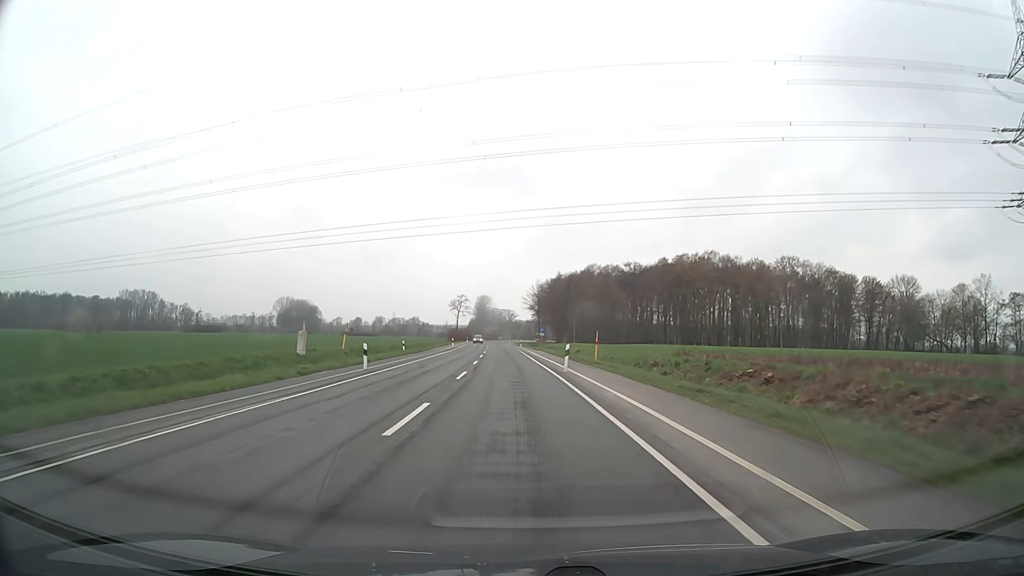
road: secondary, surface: asphalt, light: Day
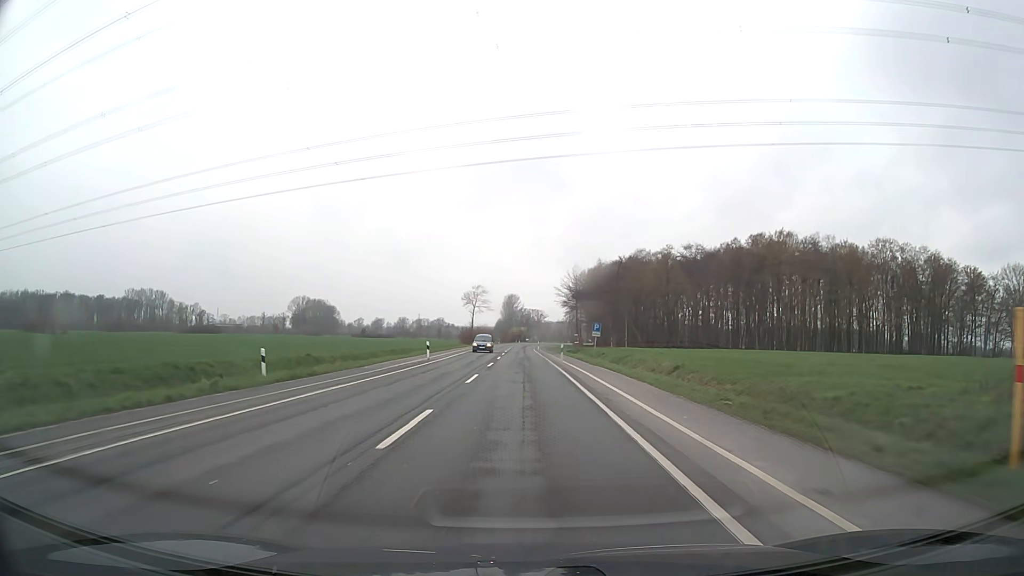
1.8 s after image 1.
(-1.1, +37.5) m; -3°
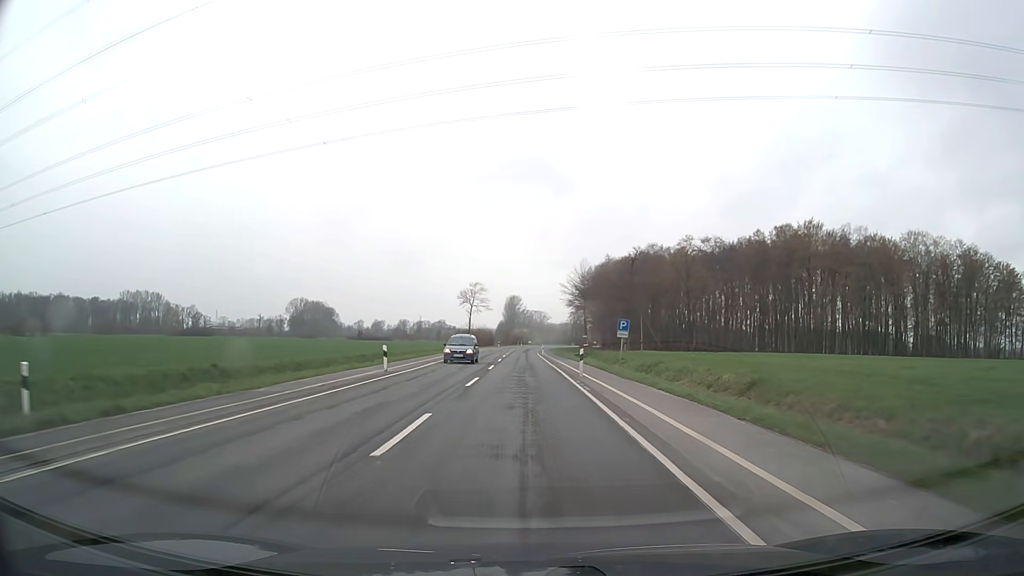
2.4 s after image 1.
(0.0, +12.5) m; 0°
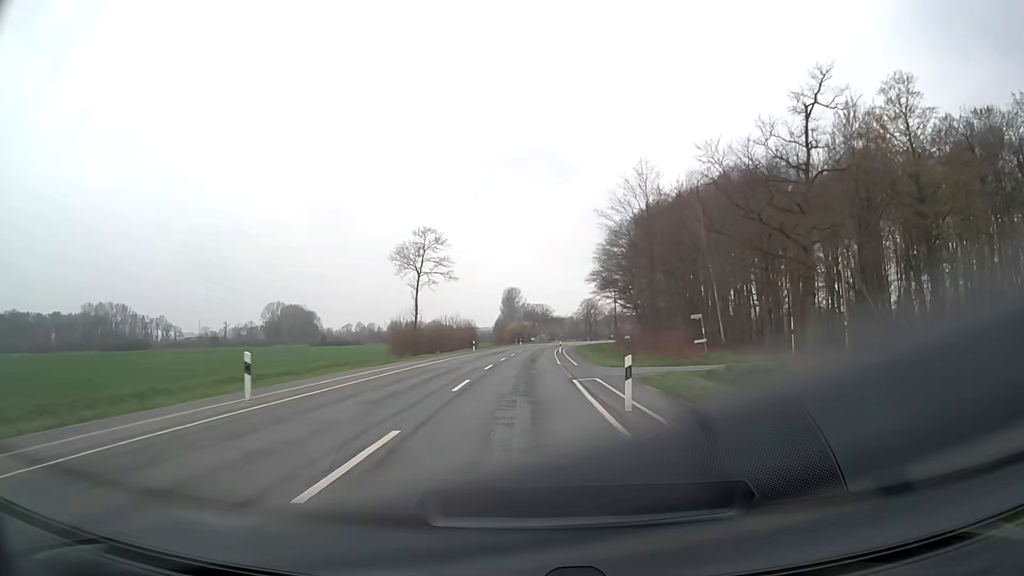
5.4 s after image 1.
(-0.1, +62.5) m; 0°
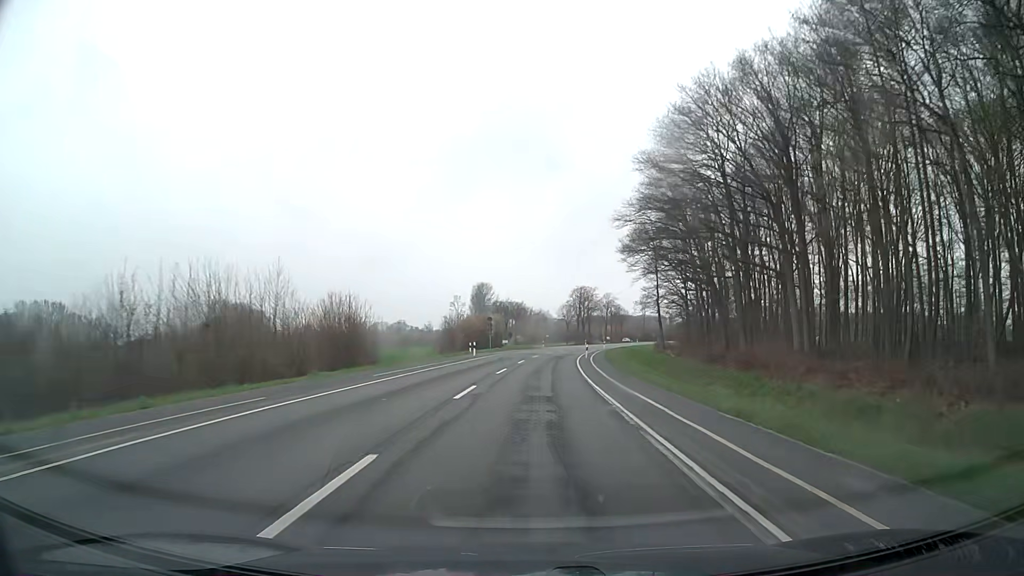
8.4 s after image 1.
(+0.5, +62.5) m; +2°
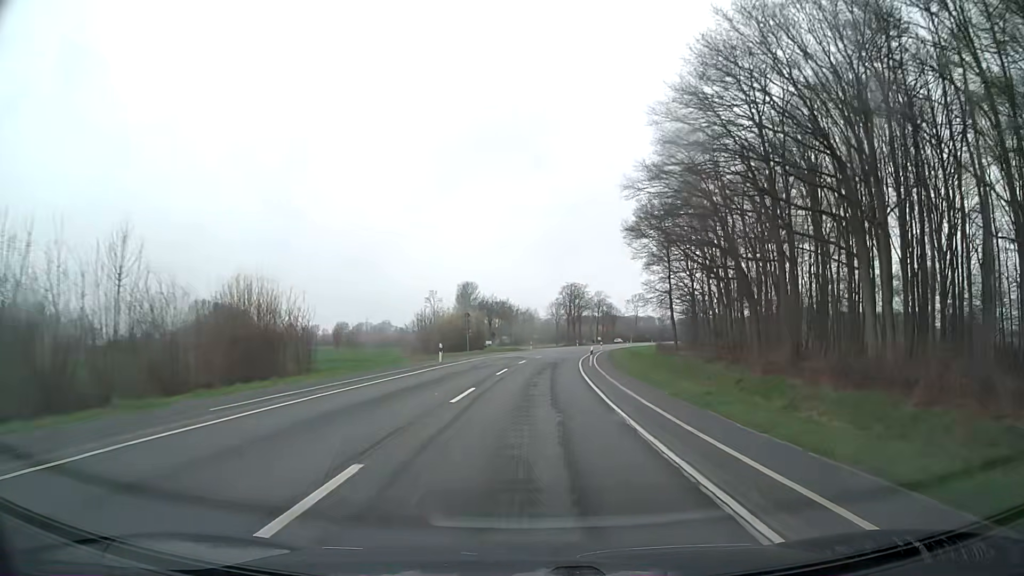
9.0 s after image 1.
(+0.1, +12.5) m; +1°
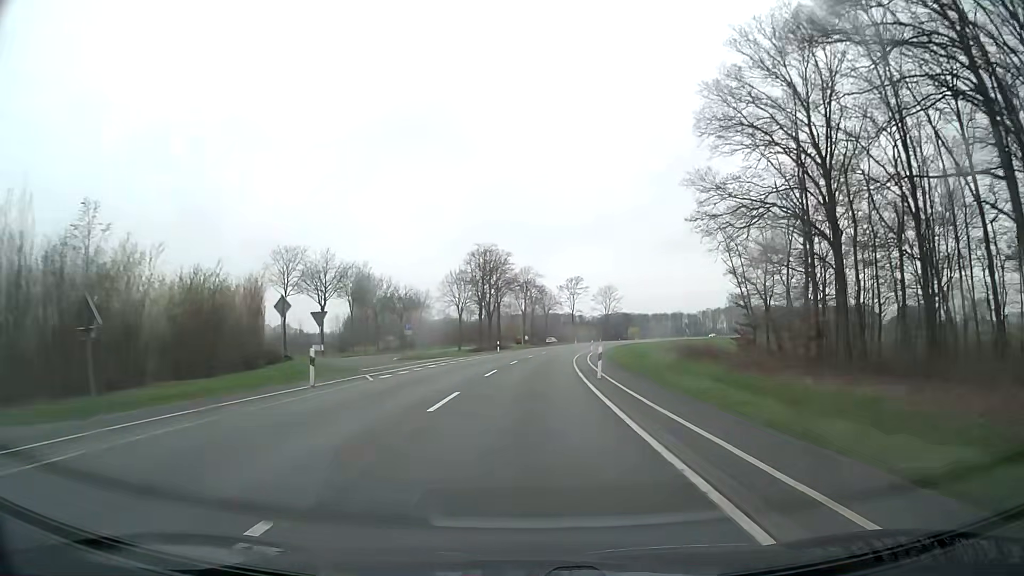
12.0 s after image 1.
(+3.9, +62.3) m; +7°
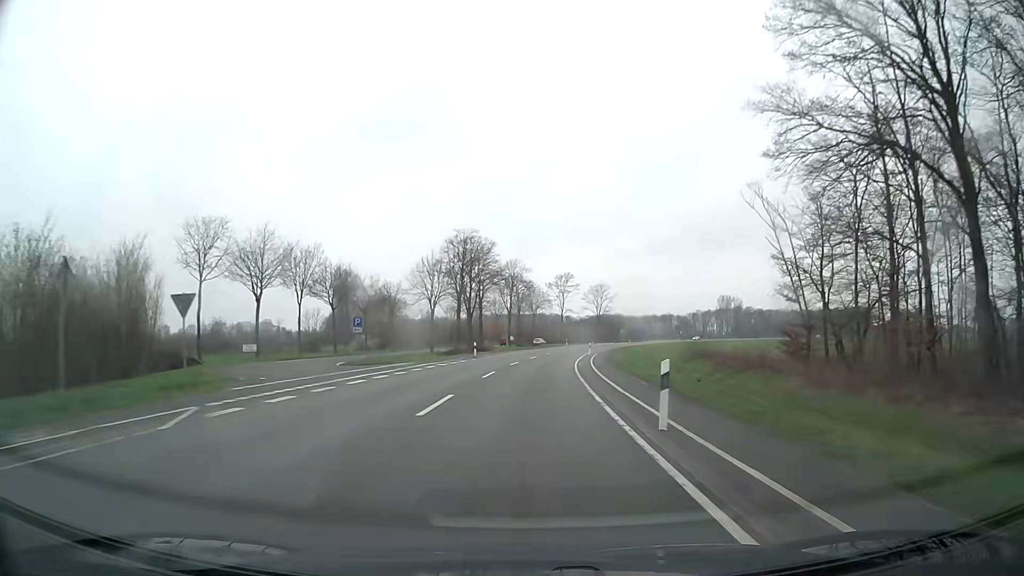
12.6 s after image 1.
(+0.1, +12.5) m; +1°
